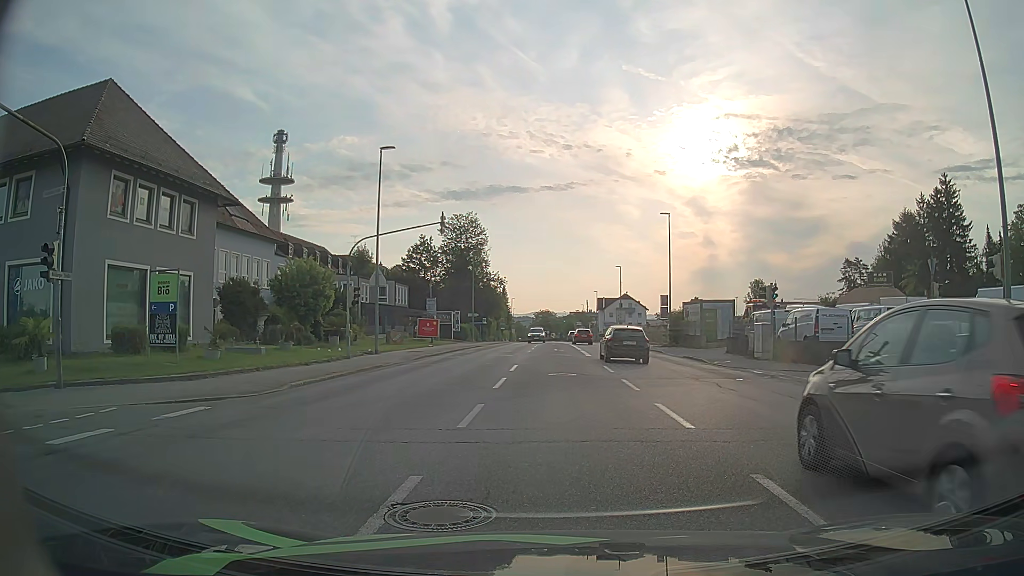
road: tertiary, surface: asphalt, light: Day
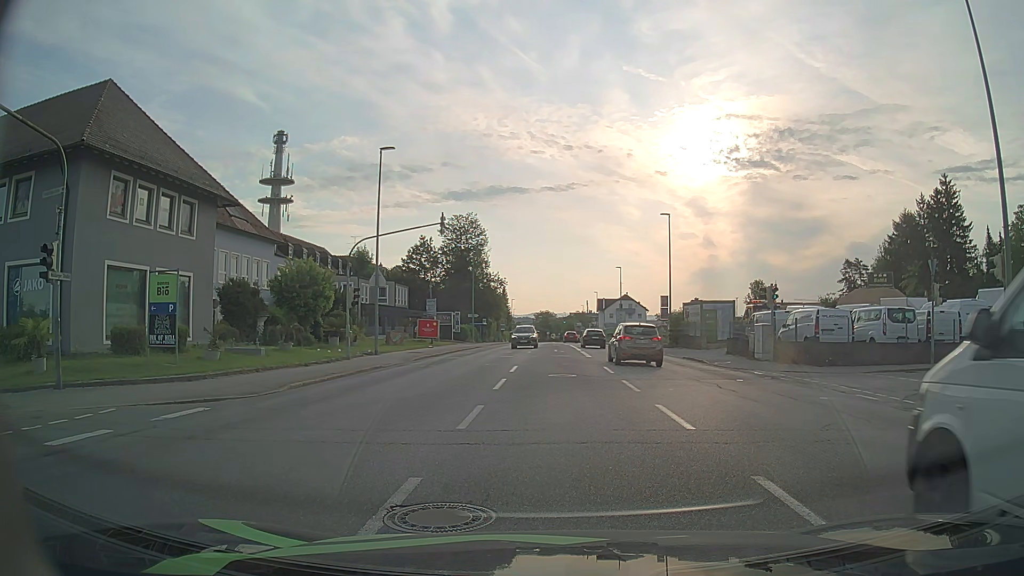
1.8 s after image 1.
(0.0, +0.1) m; 0°
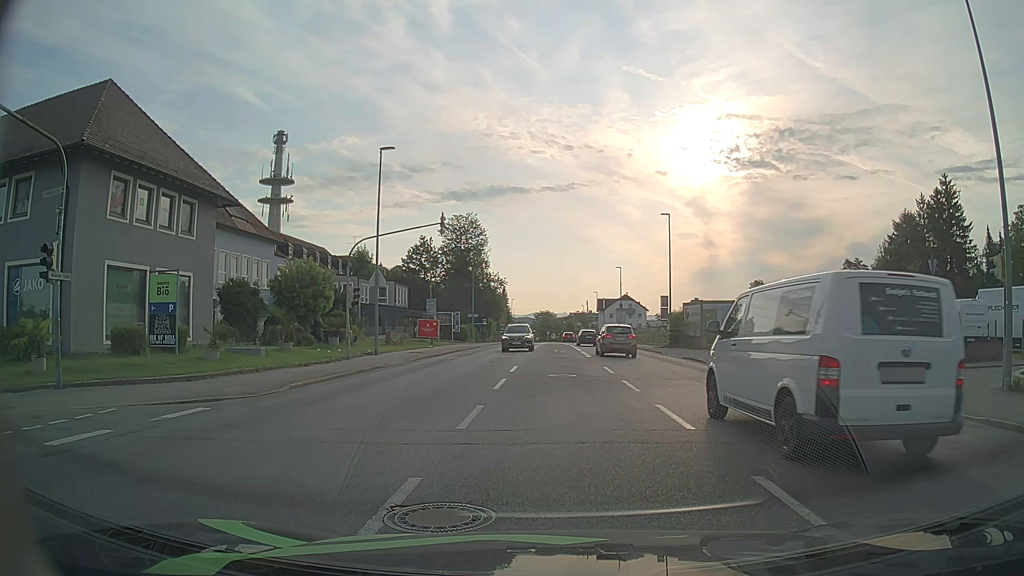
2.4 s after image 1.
(0.0, 0.0) m; 0°
